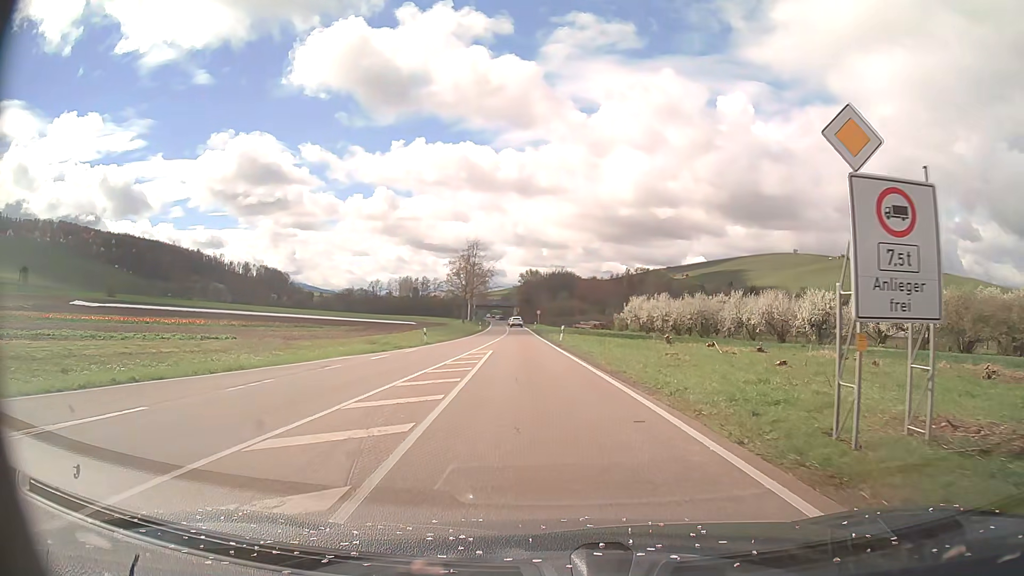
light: Day
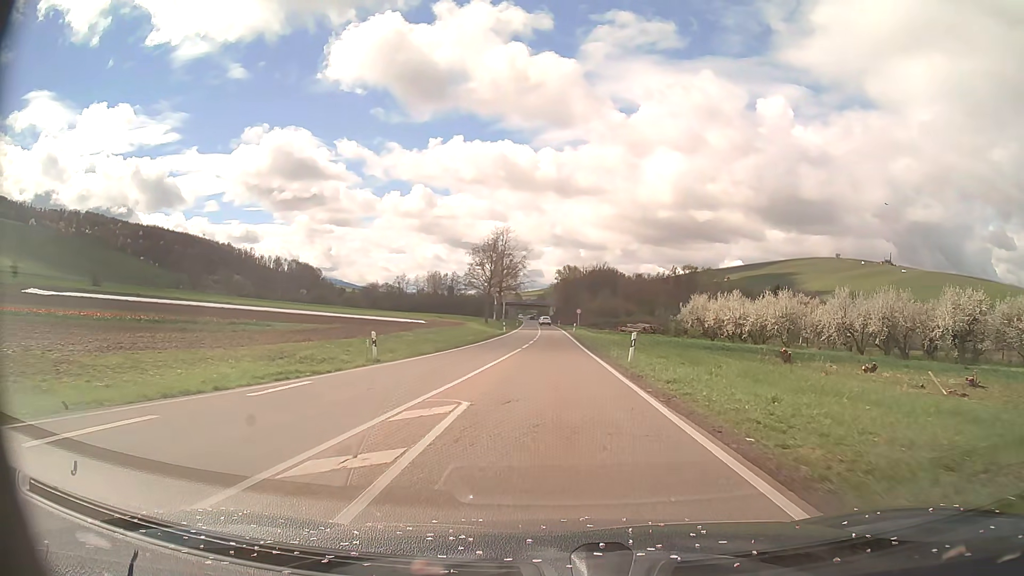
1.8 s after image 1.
(-0.9, +20.0) m; -4°
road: primary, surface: asphalt
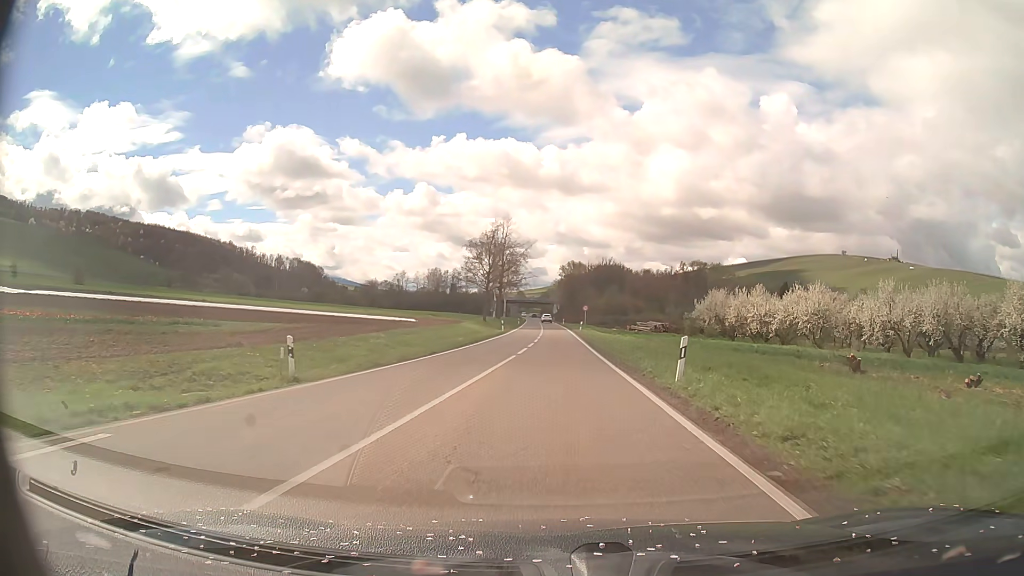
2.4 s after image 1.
(0.0, +7.7) m; 0°
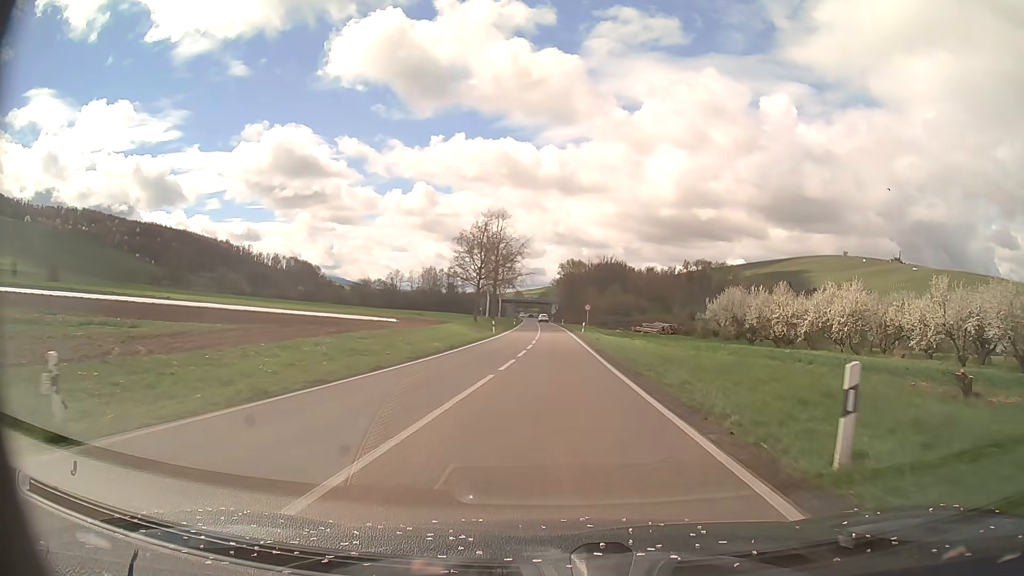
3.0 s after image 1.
(0.0, +8.1) m; 0°
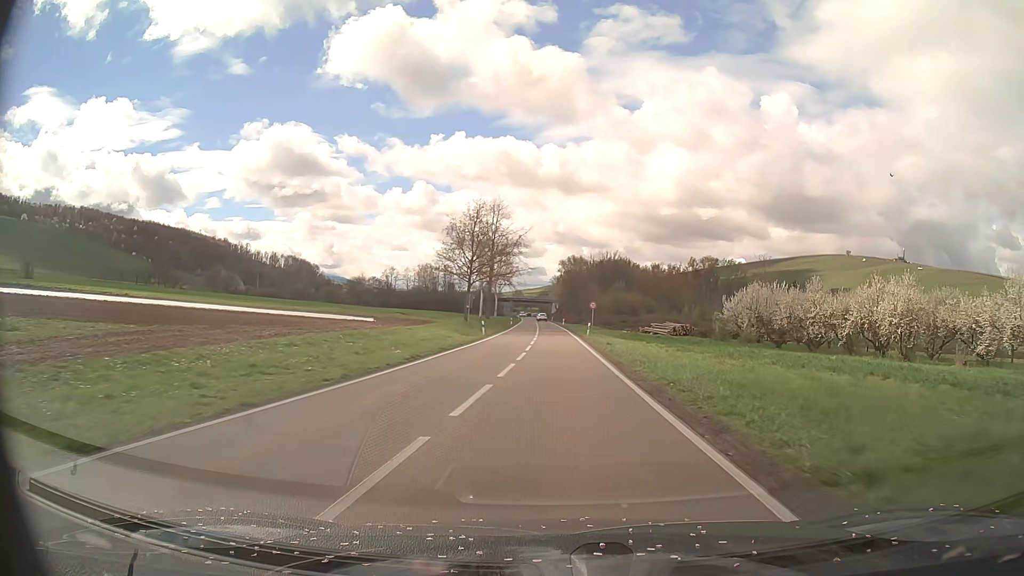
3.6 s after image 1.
(0.0, +8.4) m; 0°
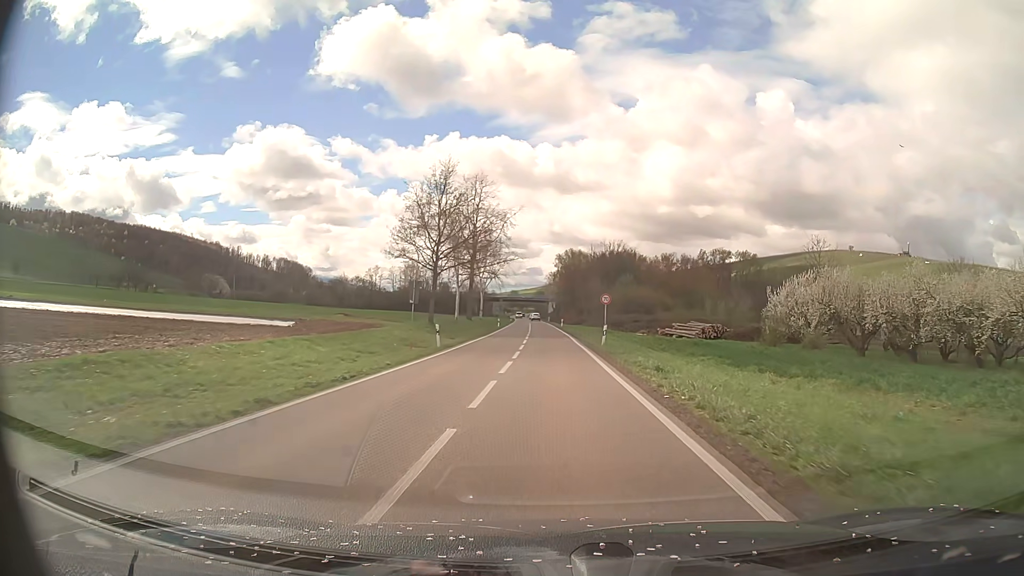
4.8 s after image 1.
(+0.1, +17.5) m; 0°
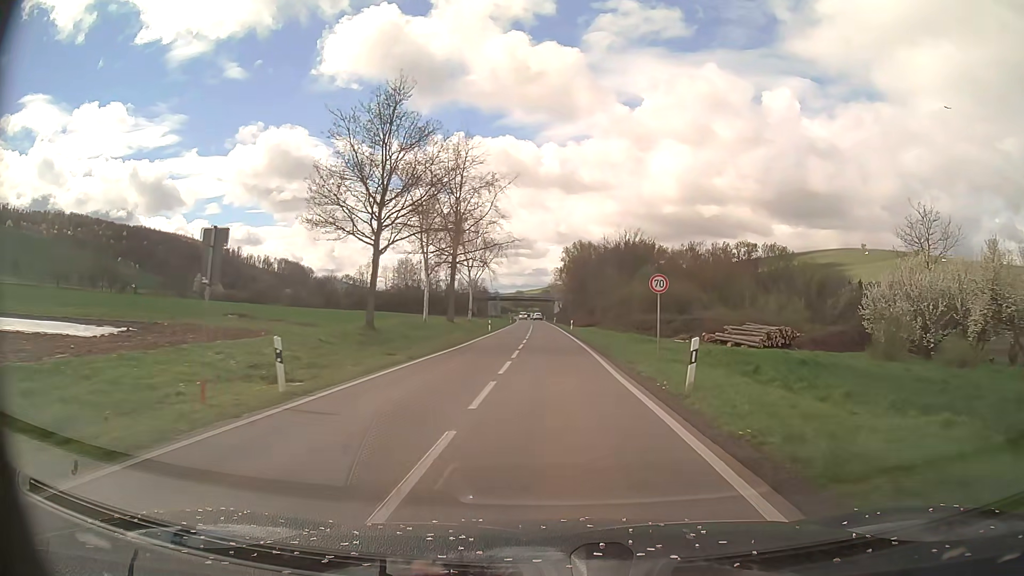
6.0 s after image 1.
(-0.1, +18.3) m; -1°
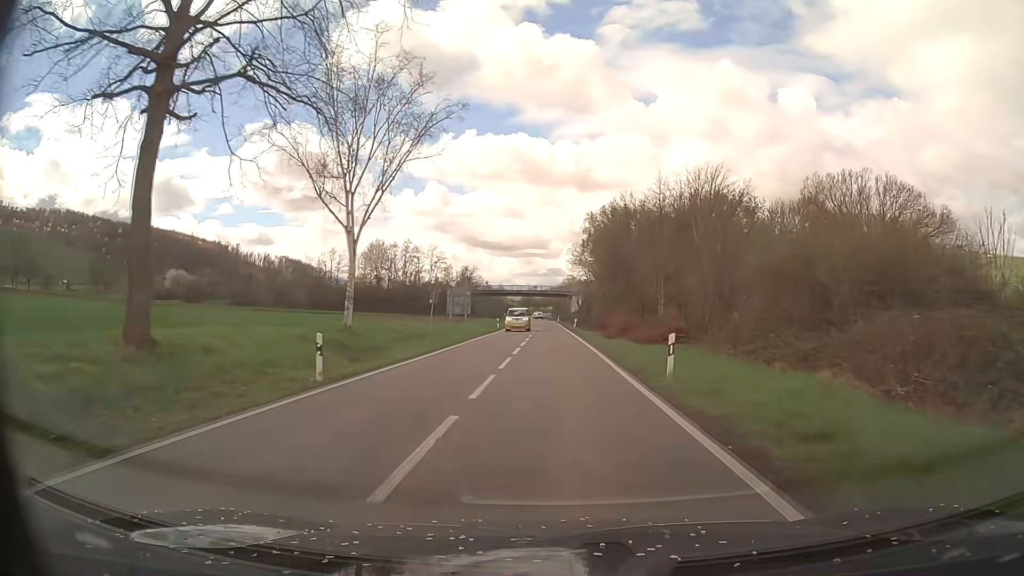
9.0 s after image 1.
(-0.4, +47.9) m; -1°
(0, +10) (0, +20) (0, +30) (0, +40) (0, +50) (0, +60) (-1, +70) (-1, +80) (-1, +90) (-1, +100) m
